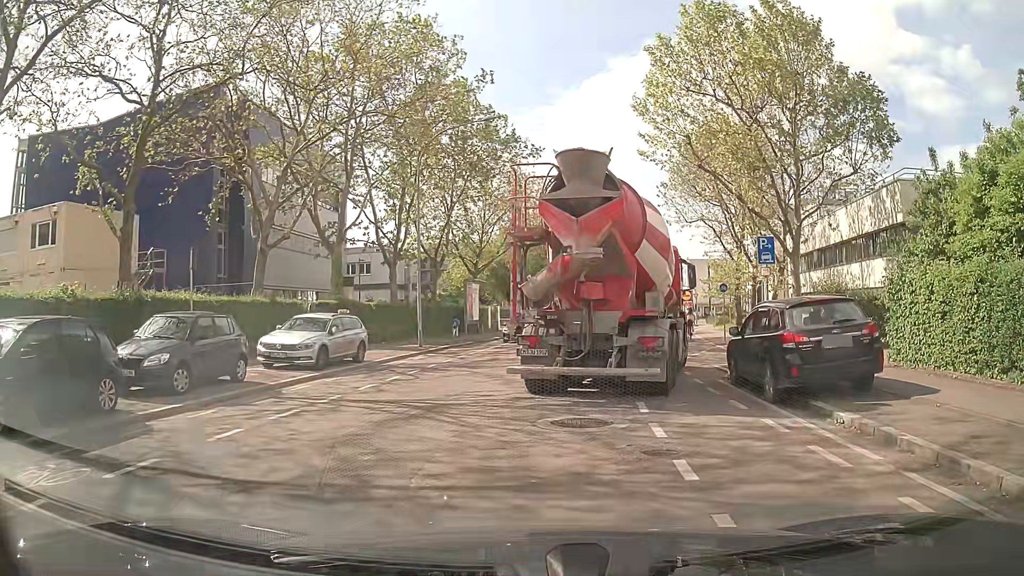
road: tertiary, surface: asphalt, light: Day
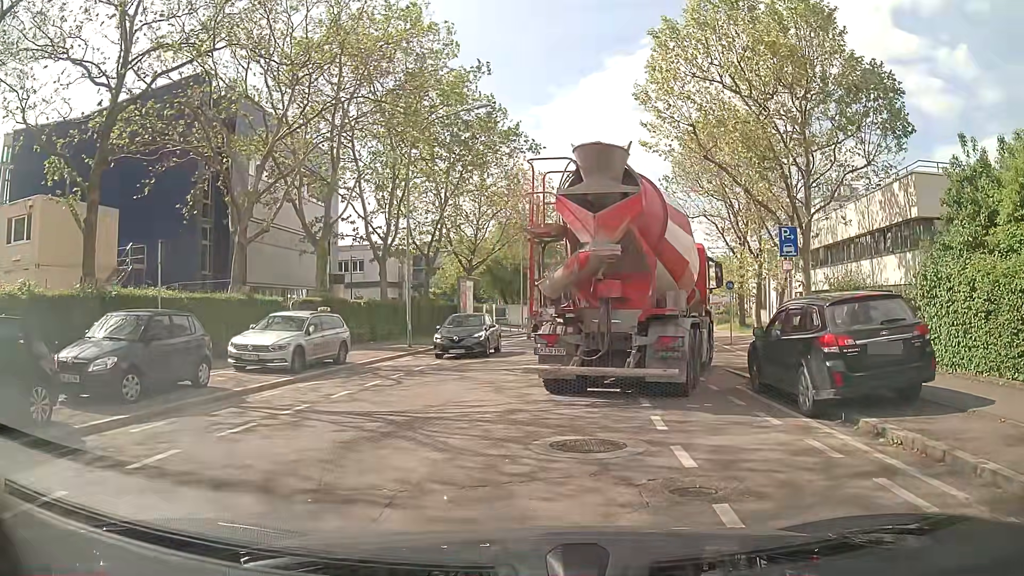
(0.0, +1.6) m; 0°
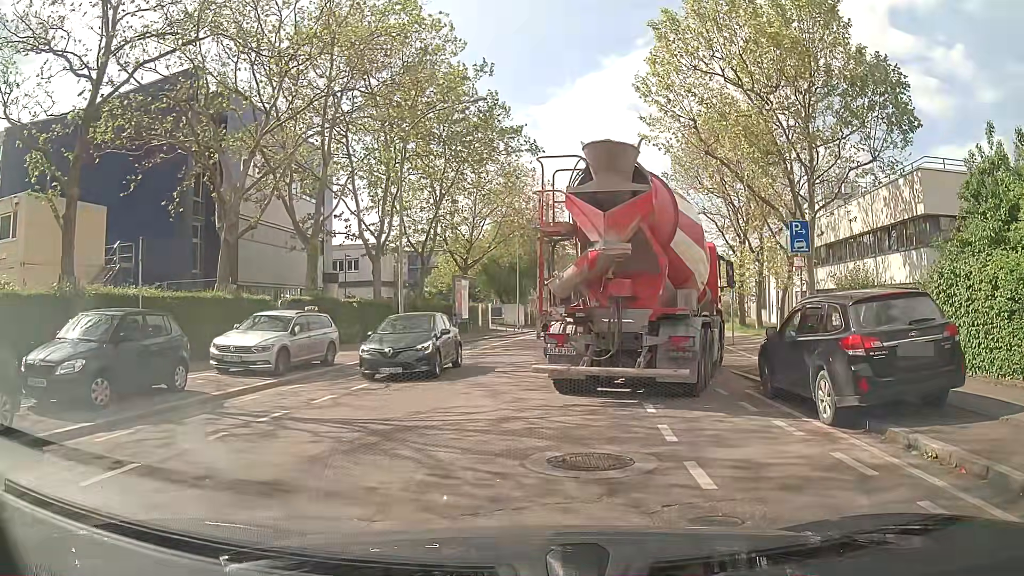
(0.0, +0.8) m; 0°
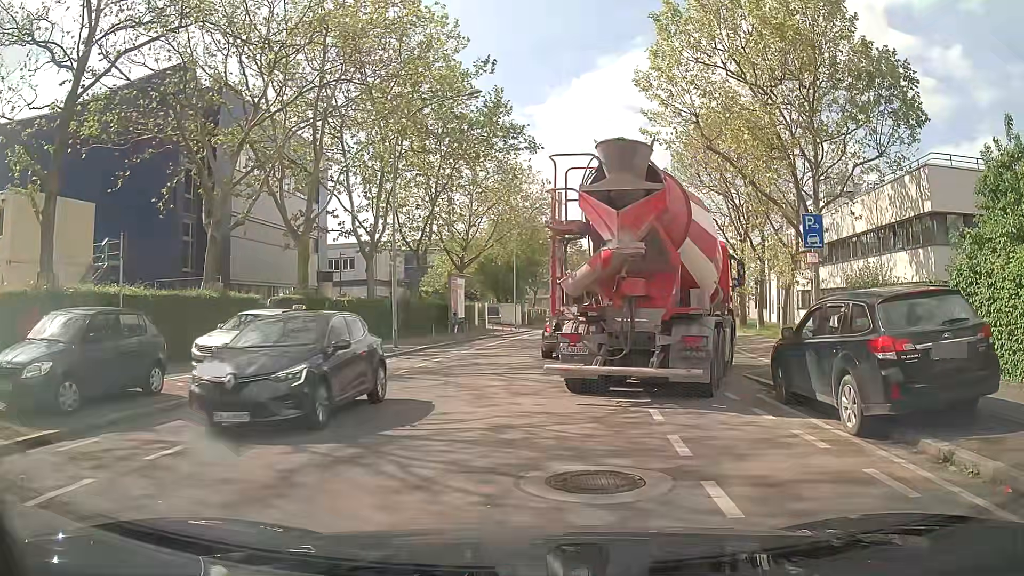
(0.0, +0.8) m; 0°
